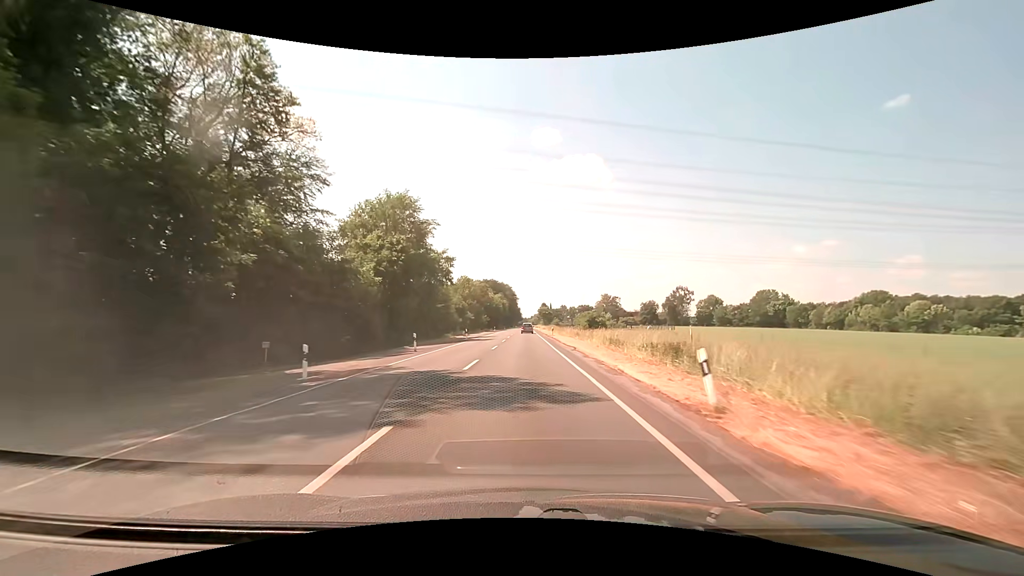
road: secondary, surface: asphalt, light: Day
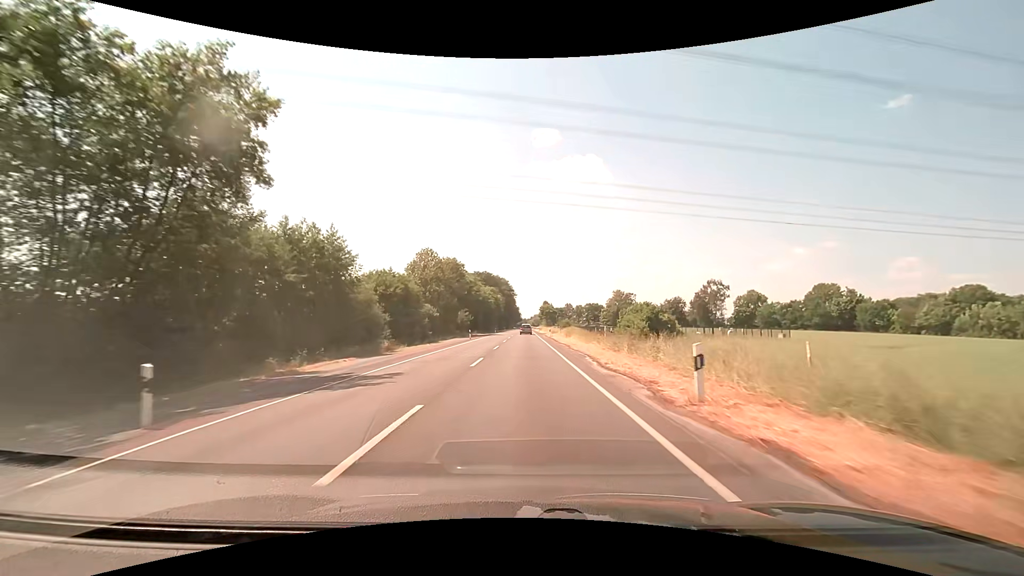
(0.0, +46.4) m; 0°
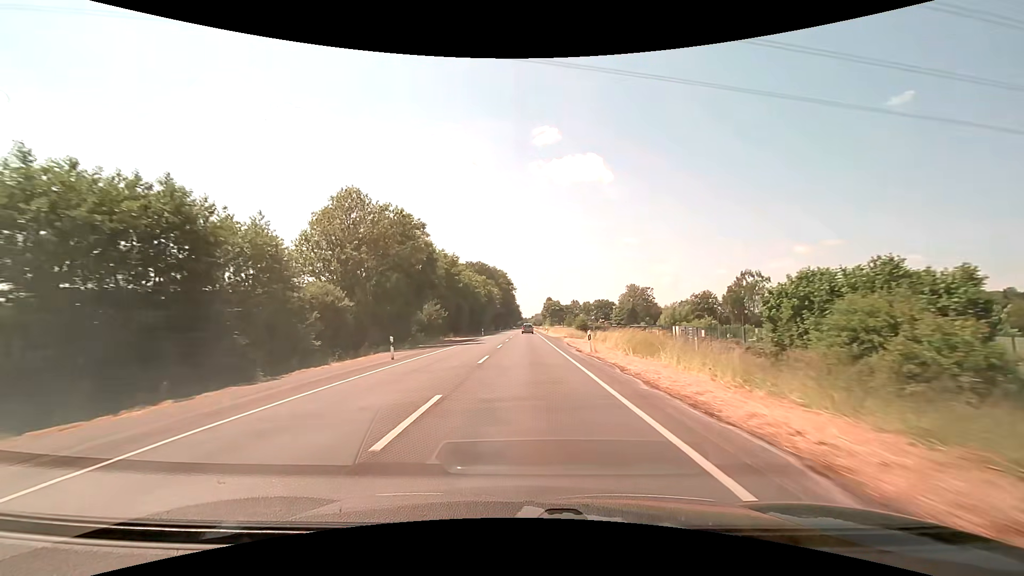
(-0.1, +35.1) m; 0°
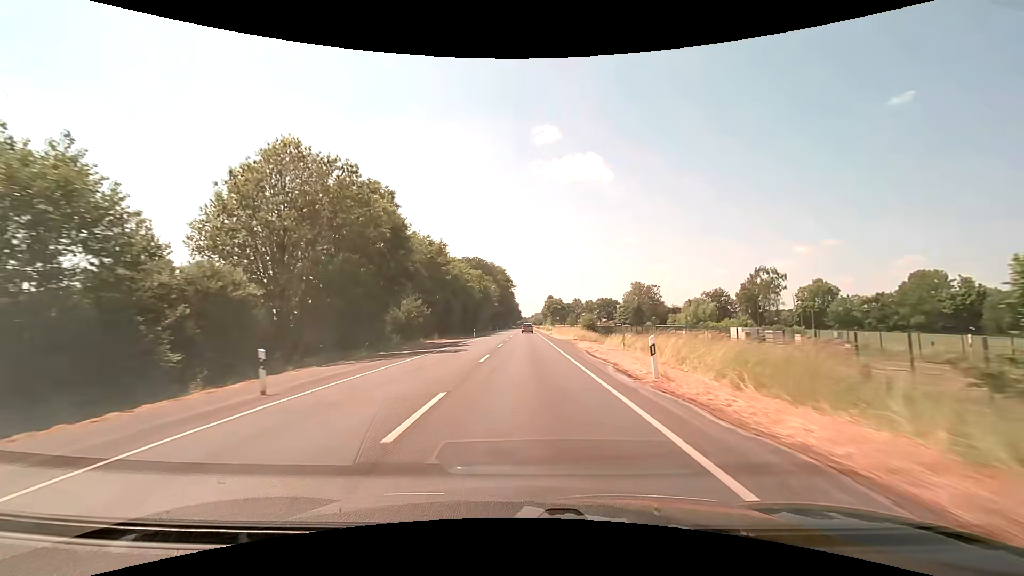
(0.0, +11.7) m; 0°
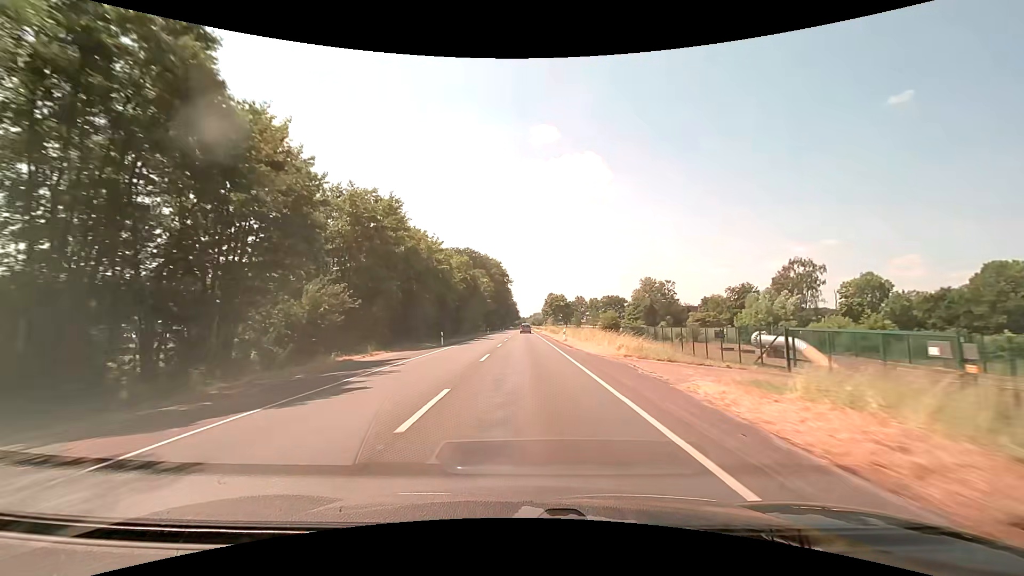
(+0.1, +23.6) m; 0°
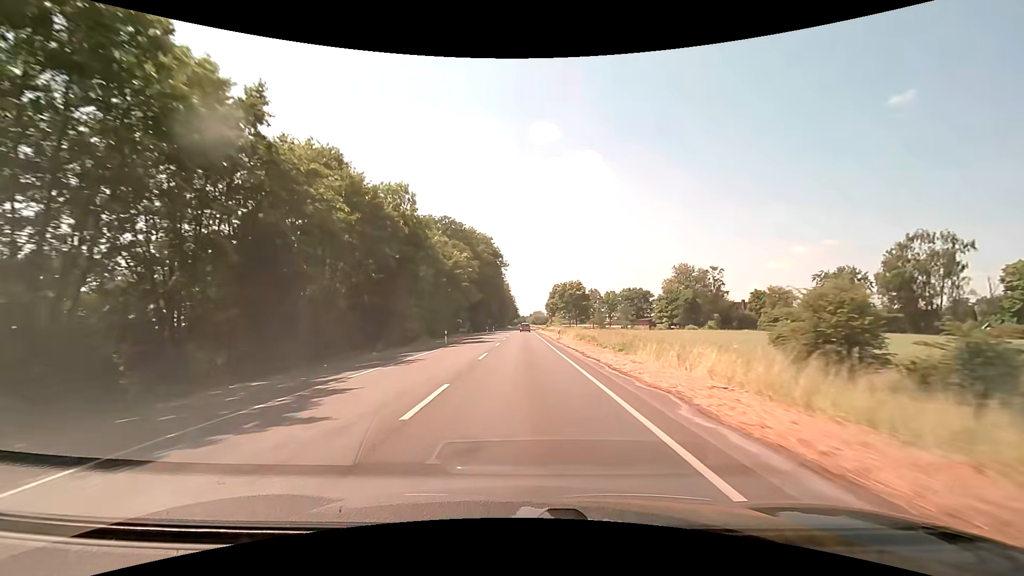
(0.0, +47.4) m; 0°
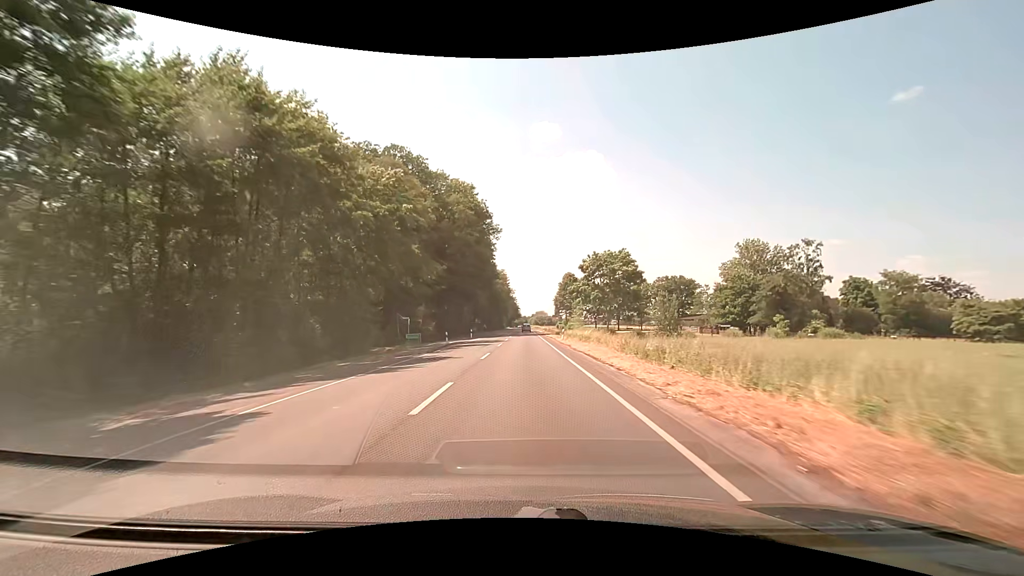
(+0.1, +47.9) m; 0°
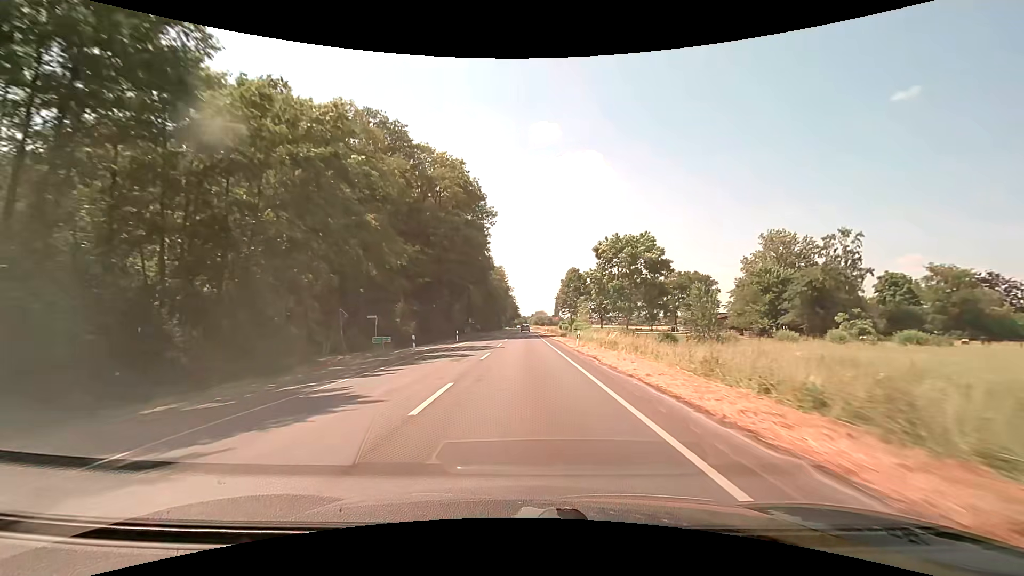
(0.0, +12.0) m; 0°
(0, +10) (0, +20) (0, +30) (0, +40) (0, +50) (0, +60) (0, +70) (0, +80) (0, +90) (0, +100) m
